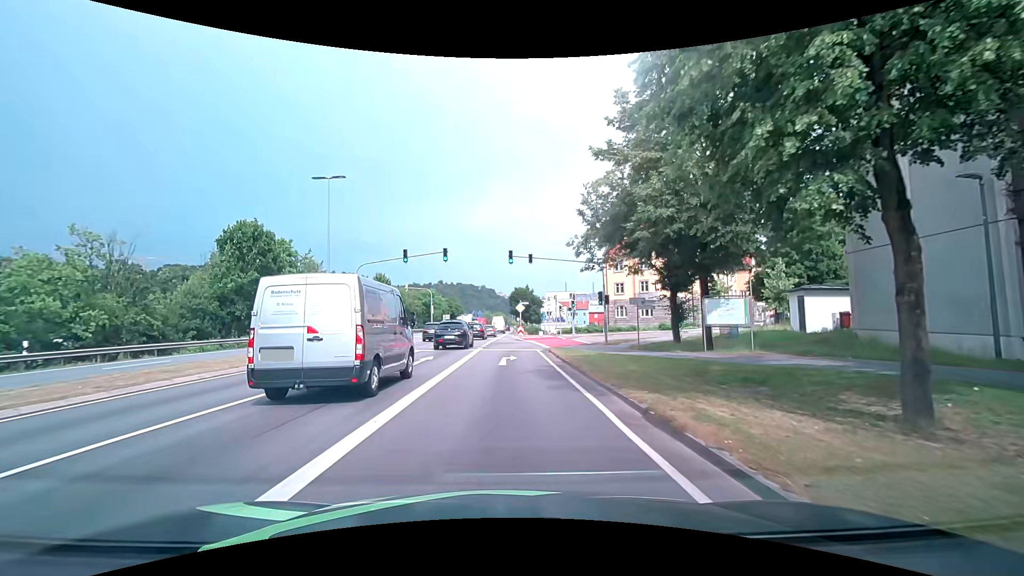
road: primary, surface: asphalt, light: Day
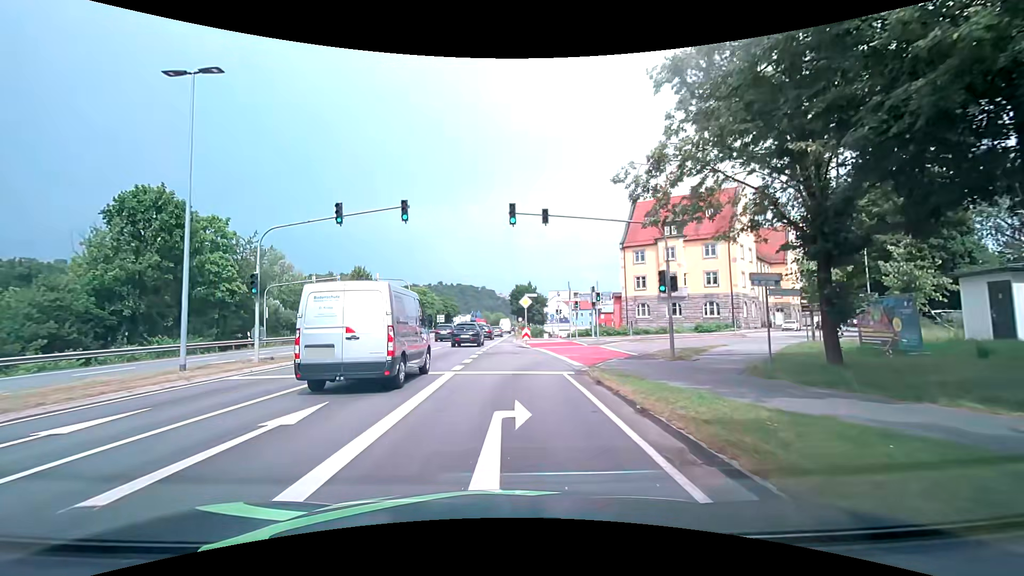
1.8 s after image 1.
(+0.1, +12.7) m; +1°
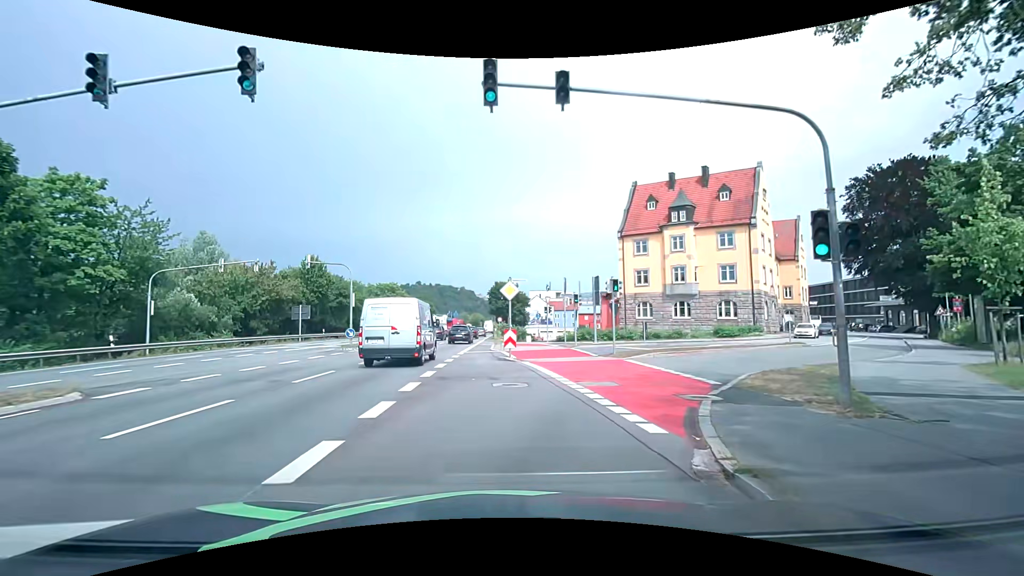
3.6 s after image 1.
(-0.1, +10.7) m; +2°
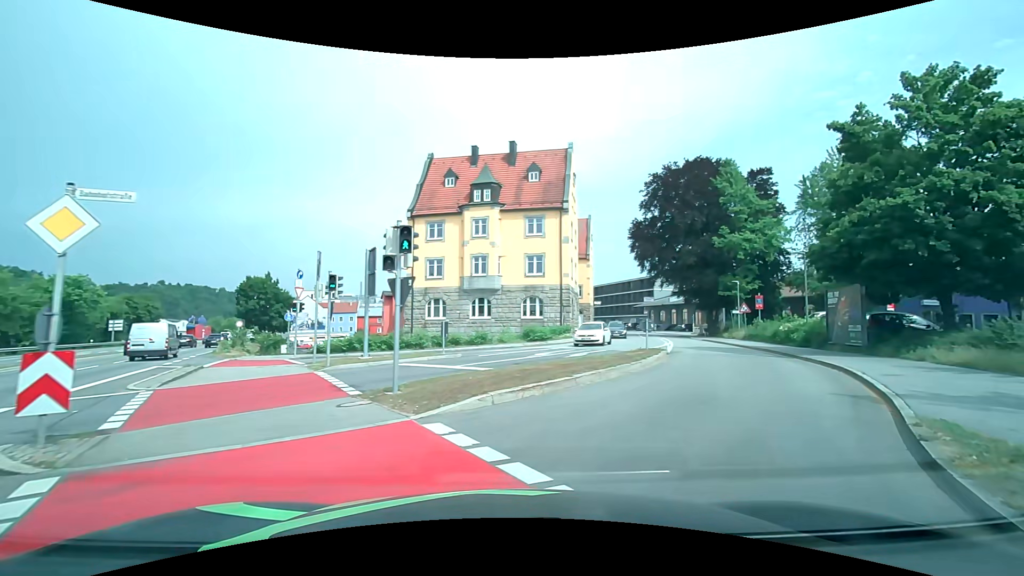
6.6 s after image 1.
(+1.8, +12.7) m; +24°
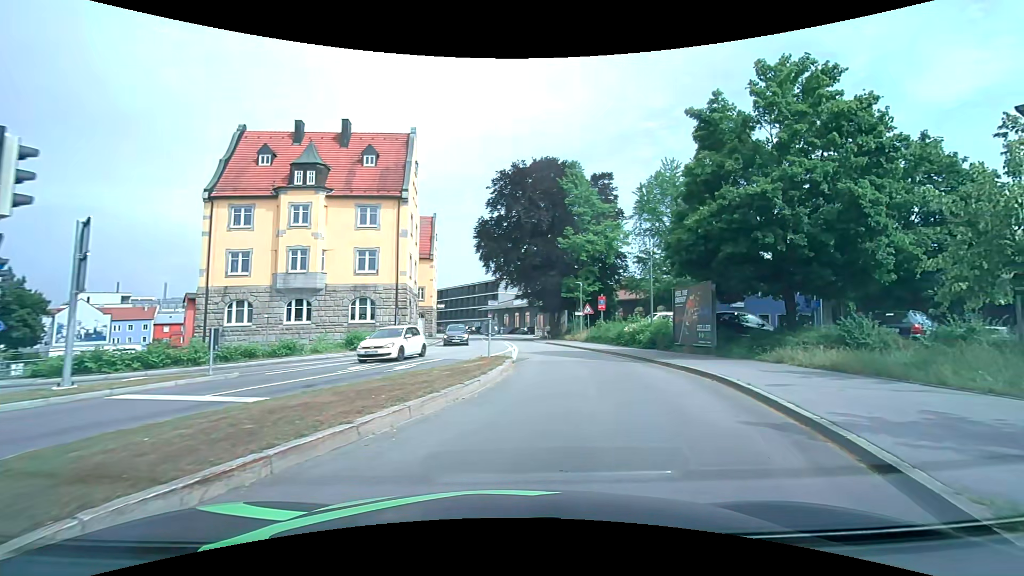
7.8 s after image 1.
(+0.7, +4.5) m; +17°
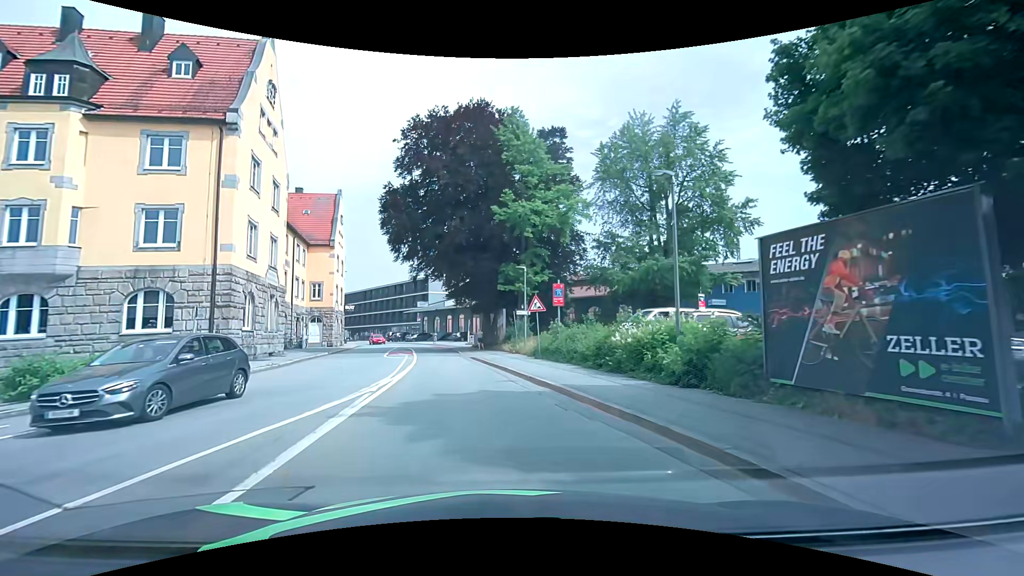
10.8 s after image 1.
(+2.0, +15.1) m; +7°
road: residential
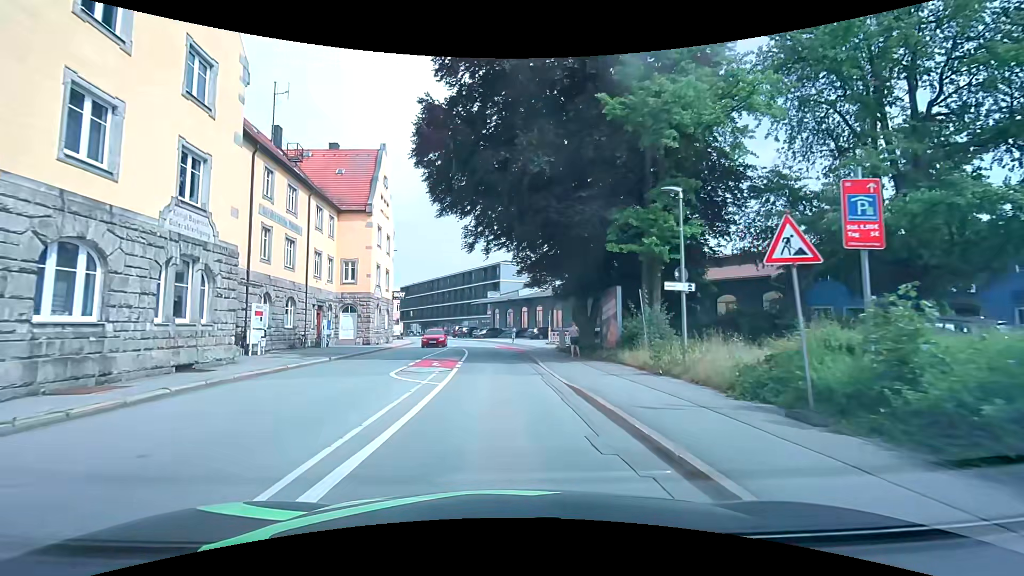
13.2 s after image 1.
(-1.4, +16.0) m; -9°
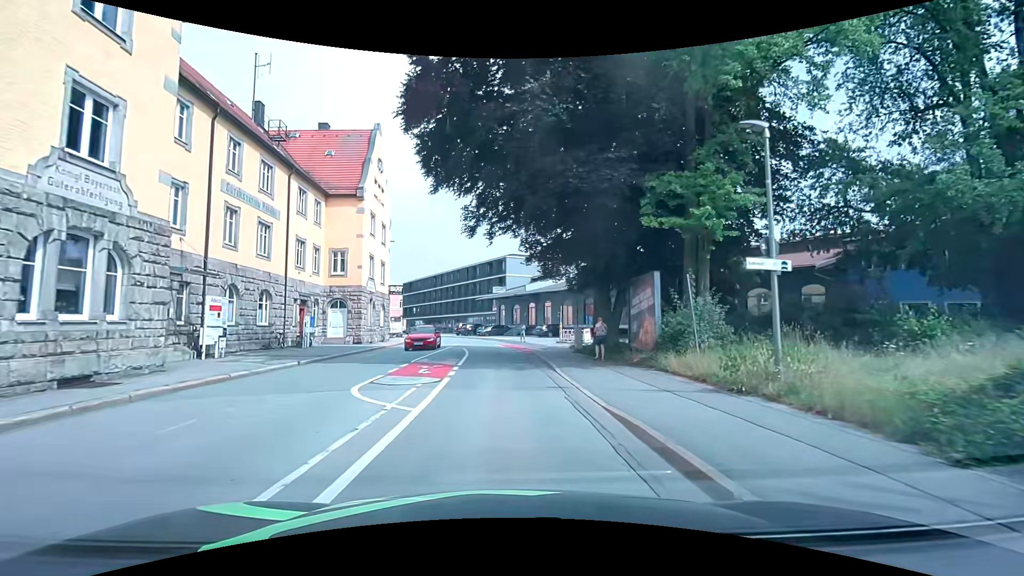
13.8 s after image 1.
(0.0, +4.3) m; 0°
(0, +10) (0, +20) (-1, +30) (-2, +40) (-3, +50) (-6, +60) (-10, +69) (-15, +78) (-20, +86) (-26, +94) m
